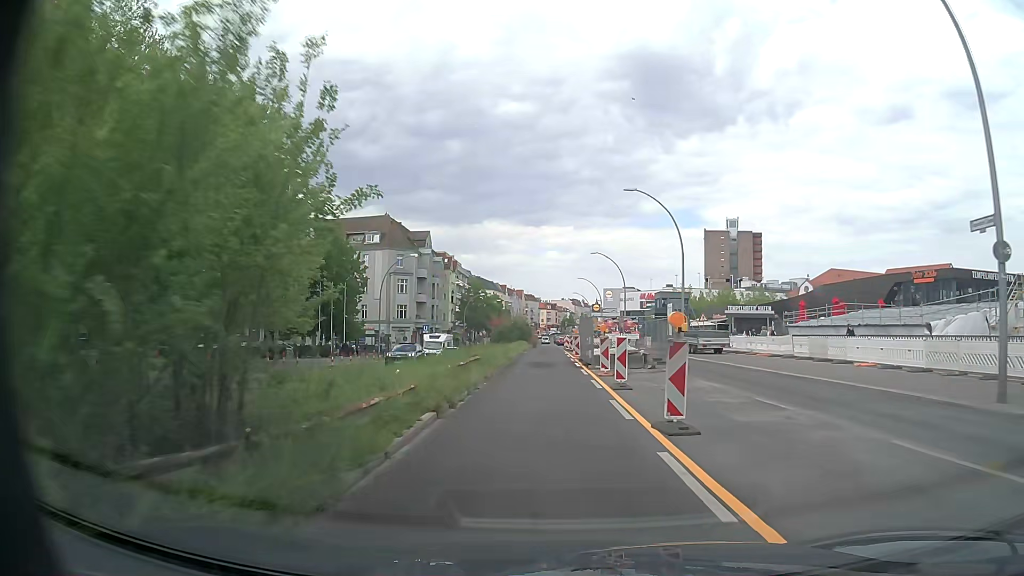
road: primary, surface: asphalt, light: Day
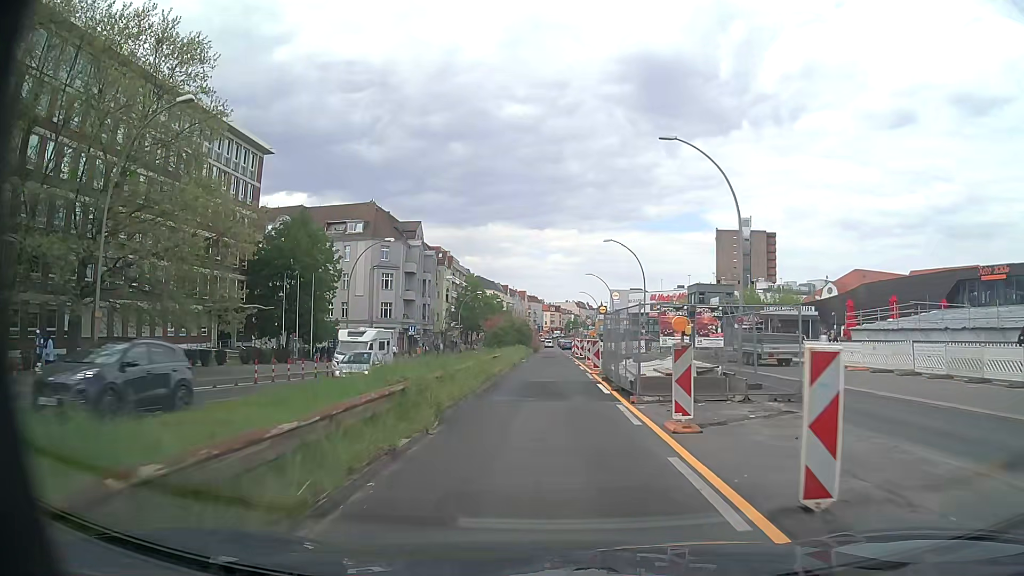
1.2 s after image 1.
(-0.1, +12.1) m; 0°
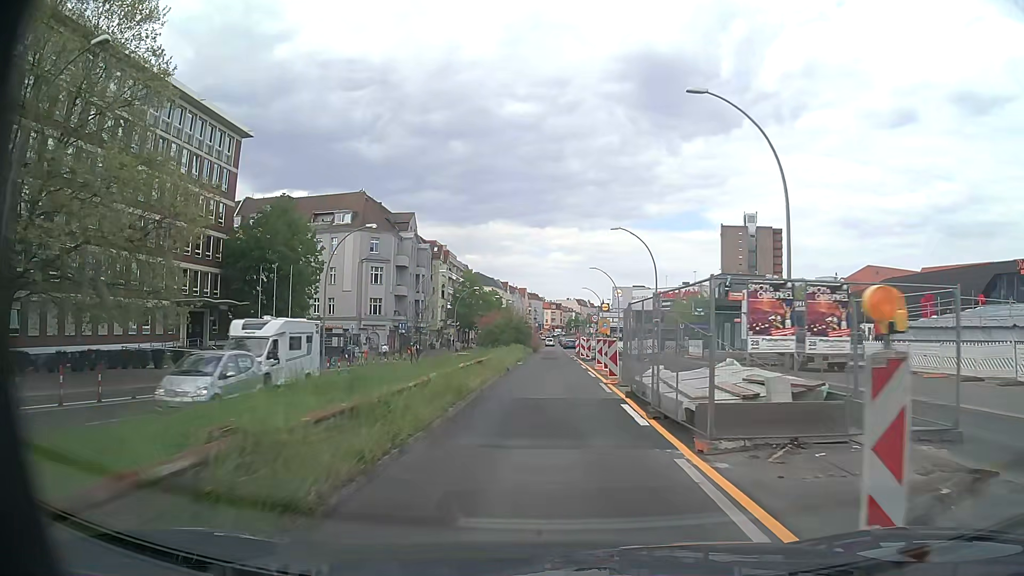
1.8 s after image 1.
(0.0, +6.1) m; 0°
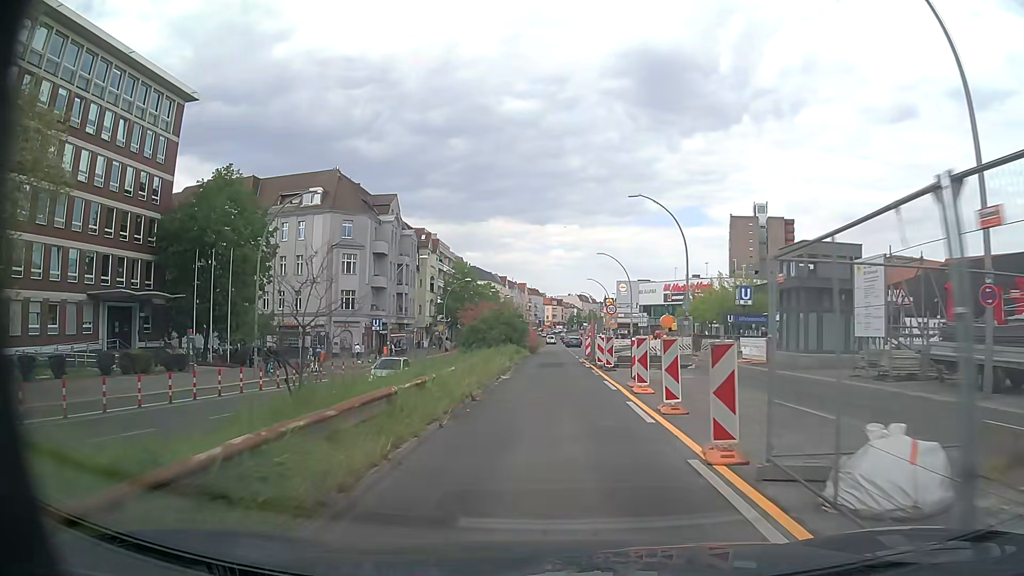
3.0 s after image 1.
(-0.1, +12.1) m; -1°
